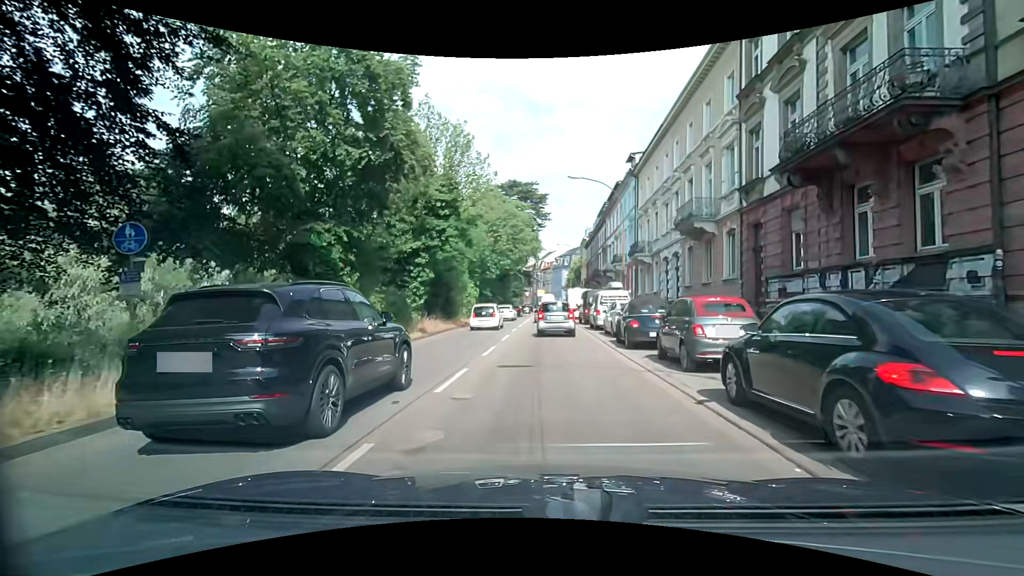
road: primary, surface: asphalt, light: Day
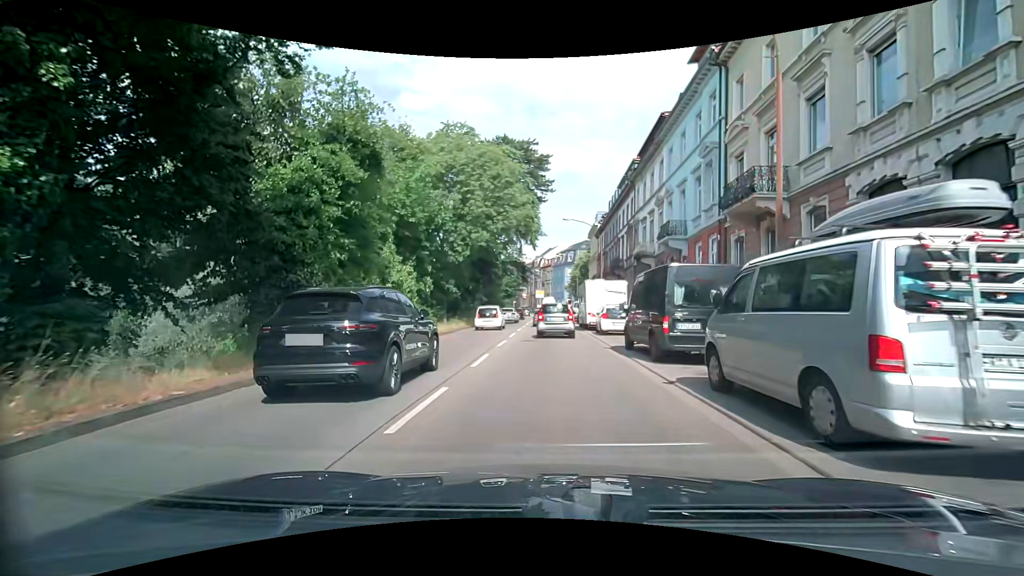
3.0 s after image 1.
(-0.1, +20.8) m; +1°
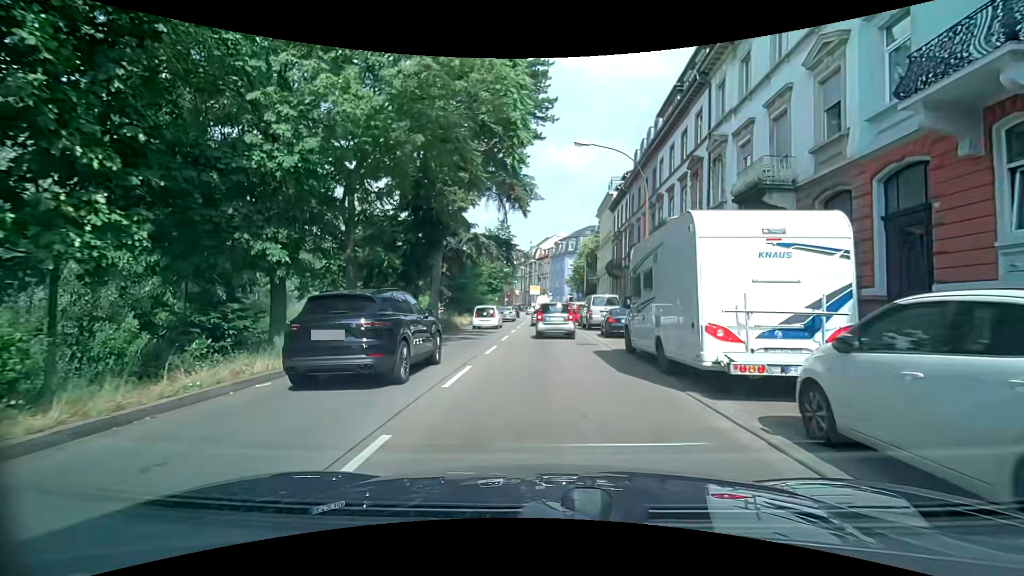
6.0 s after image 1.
(-0.2, +20.9) m; -1°
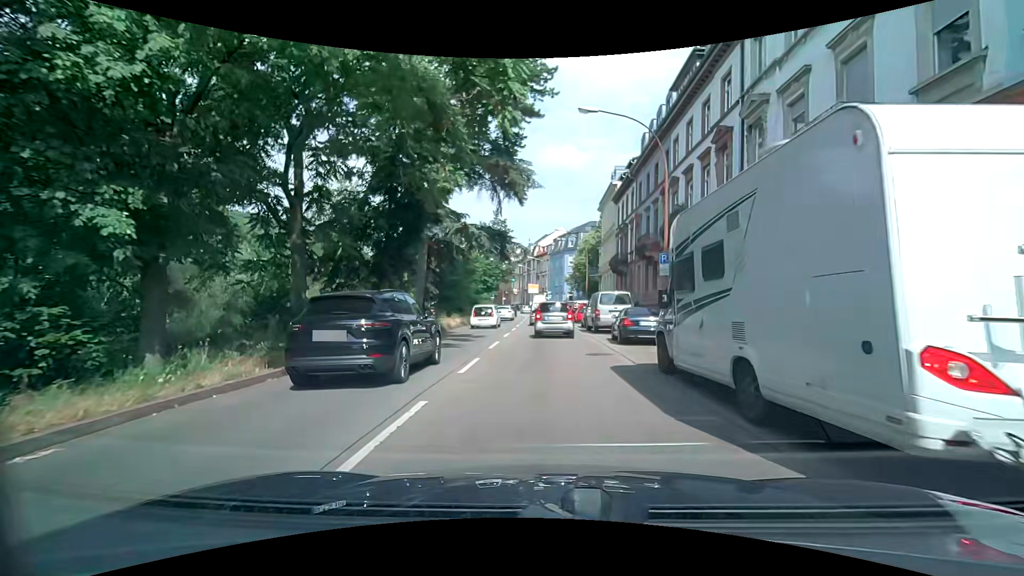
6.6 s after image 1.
(0.0, +4.2) m; +1°
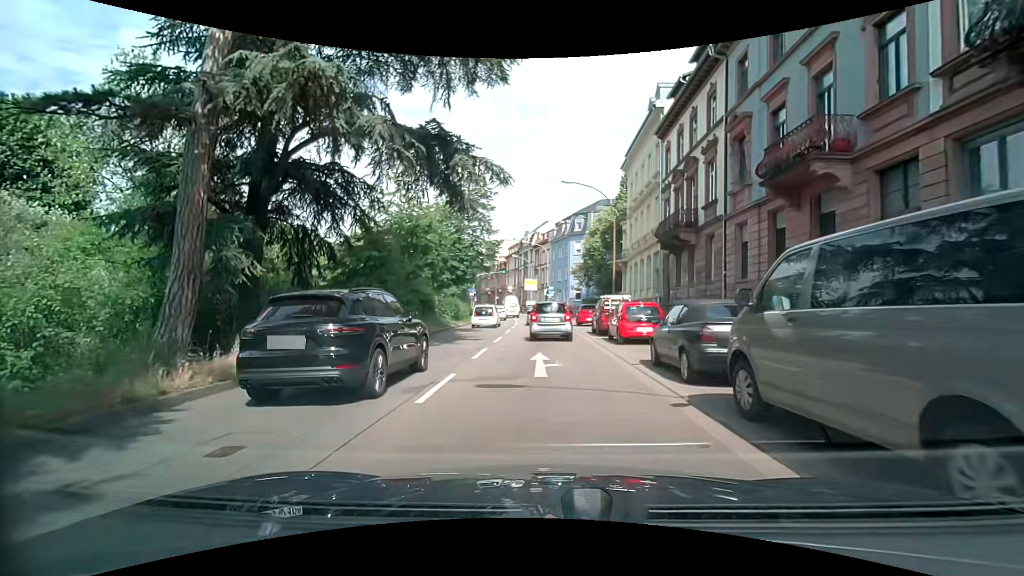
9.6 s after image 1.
(+0.1, +21.0) m; 0°
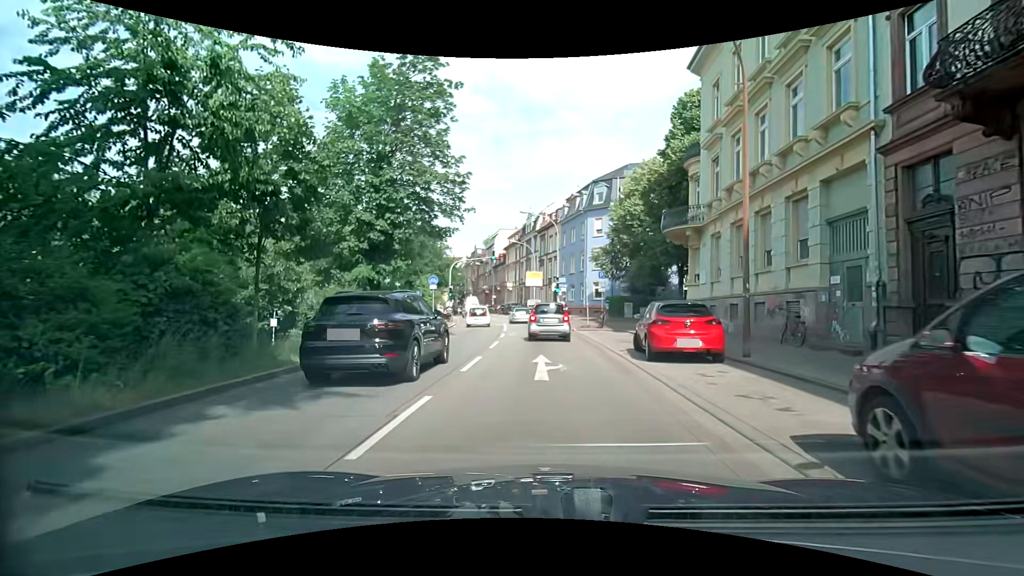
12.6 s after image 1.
(+0.1, +20.5) m; +3°
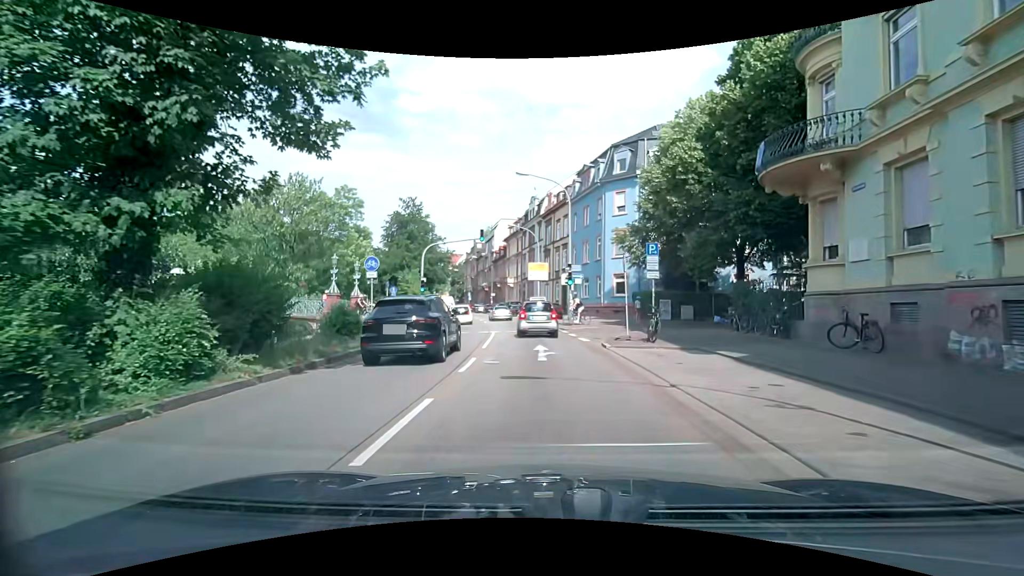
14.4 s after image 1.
(-0.4, +12.2) m; -3°
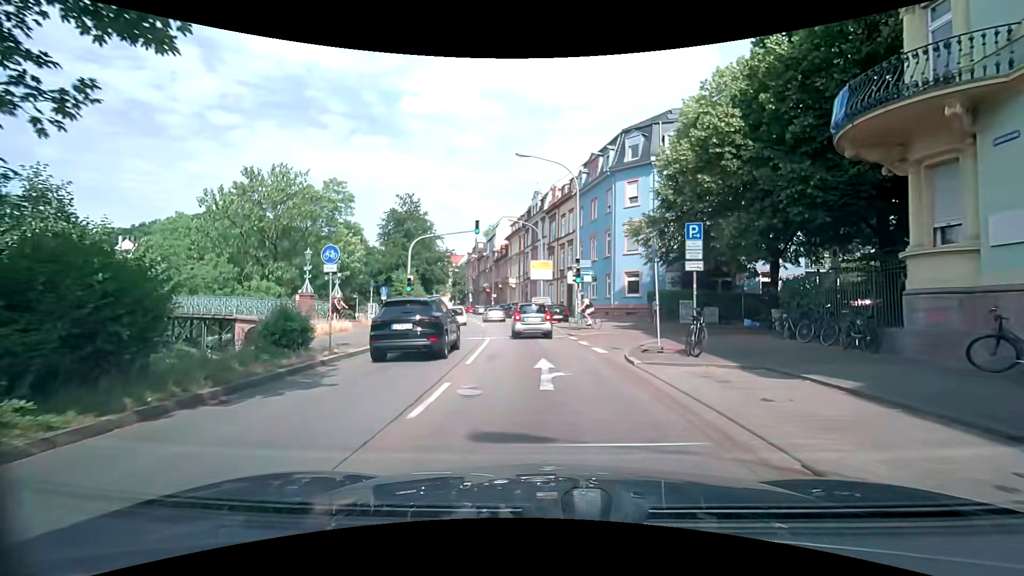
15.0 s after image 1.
(0.0, +4.2) m; 0°
(0, +10) (-1, +20) (-2, +30) (-3, +40) (-5, +50) (-7, +59) (-10, +69) (-13, +79) (-15, +88) (-18, +98) m
